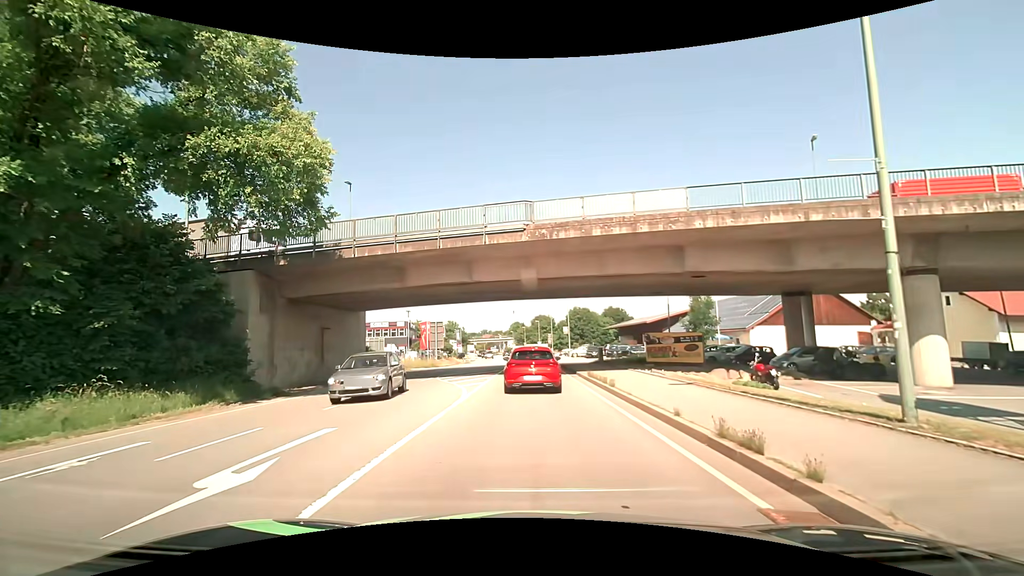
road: primary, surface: asphalt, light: Day
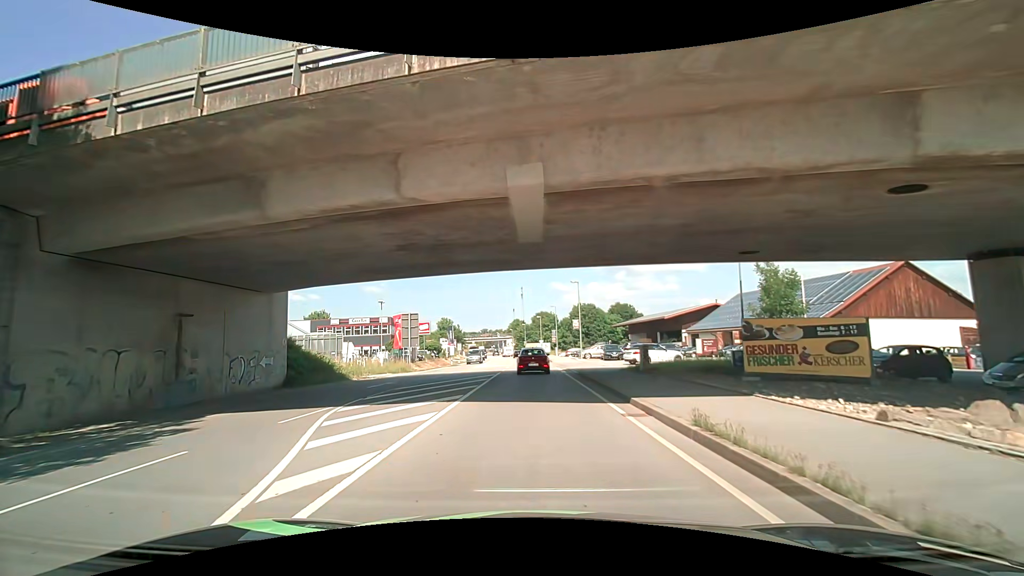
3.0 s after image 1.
(+0.1, +14.6) m; 0°
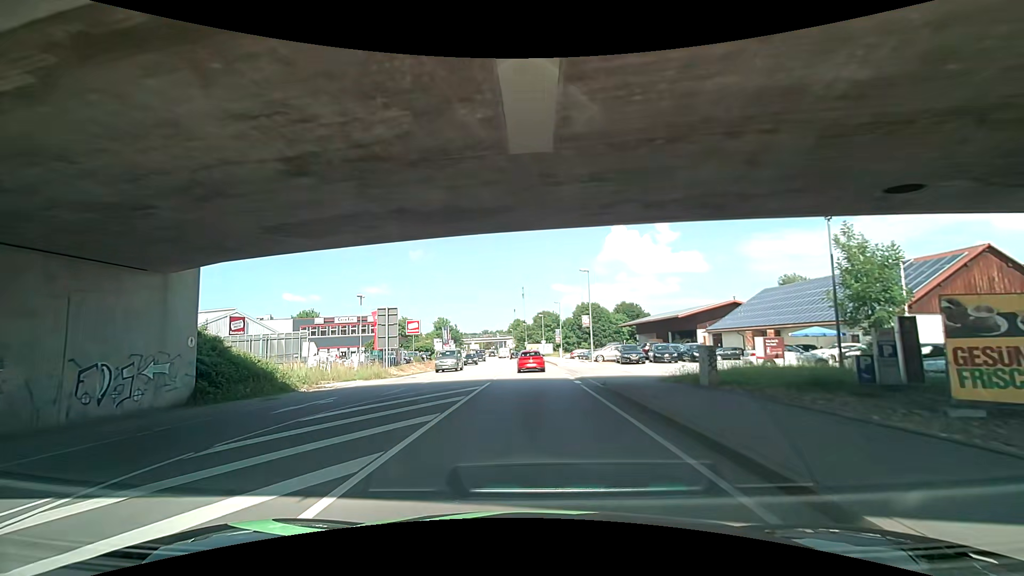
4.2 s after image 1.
(0.0, +8.3) m; +1°
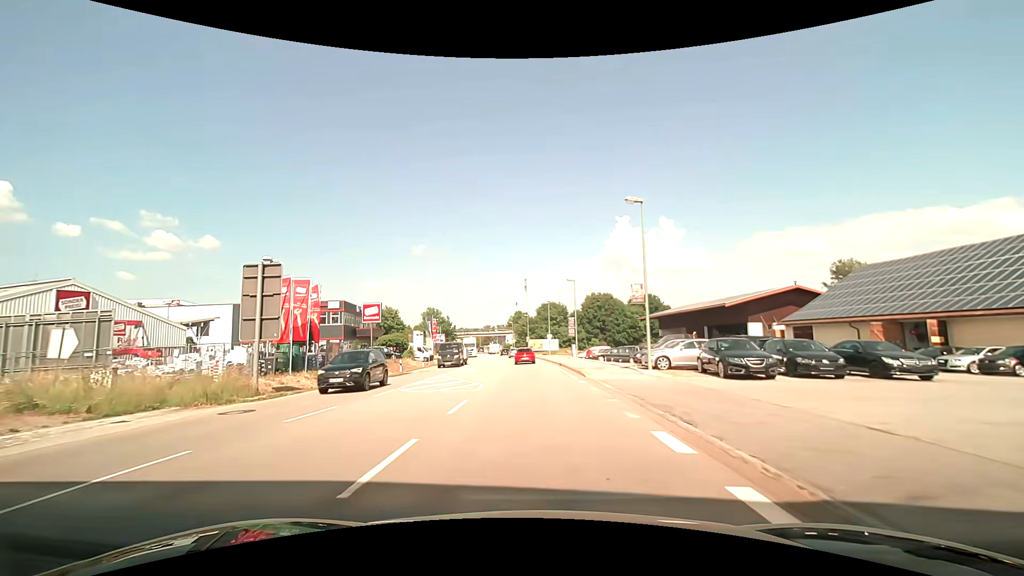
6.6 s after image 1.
(-0.2, +20.1) m; -1°
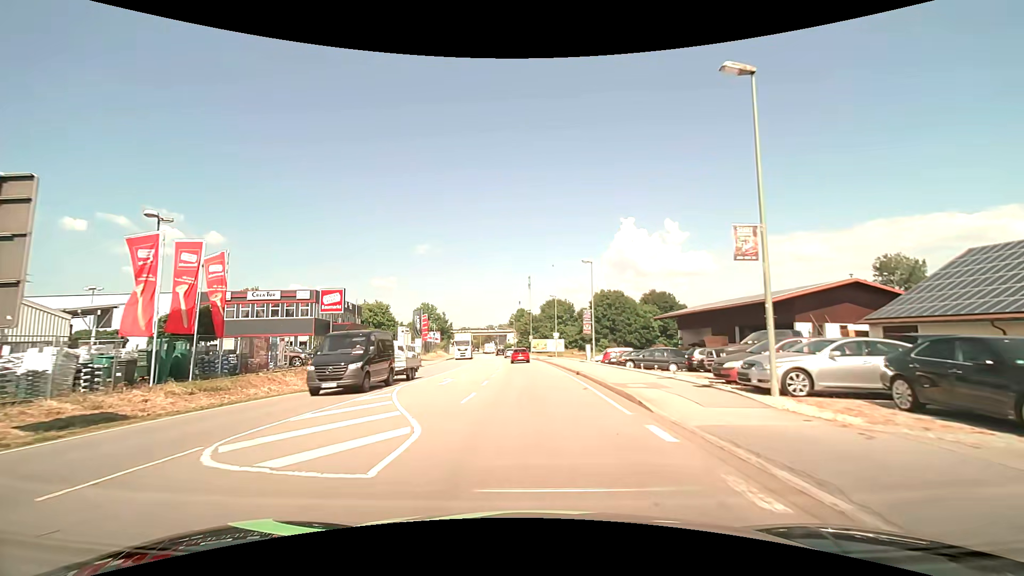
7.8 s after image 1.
(0.0, +11.4) m; 0°
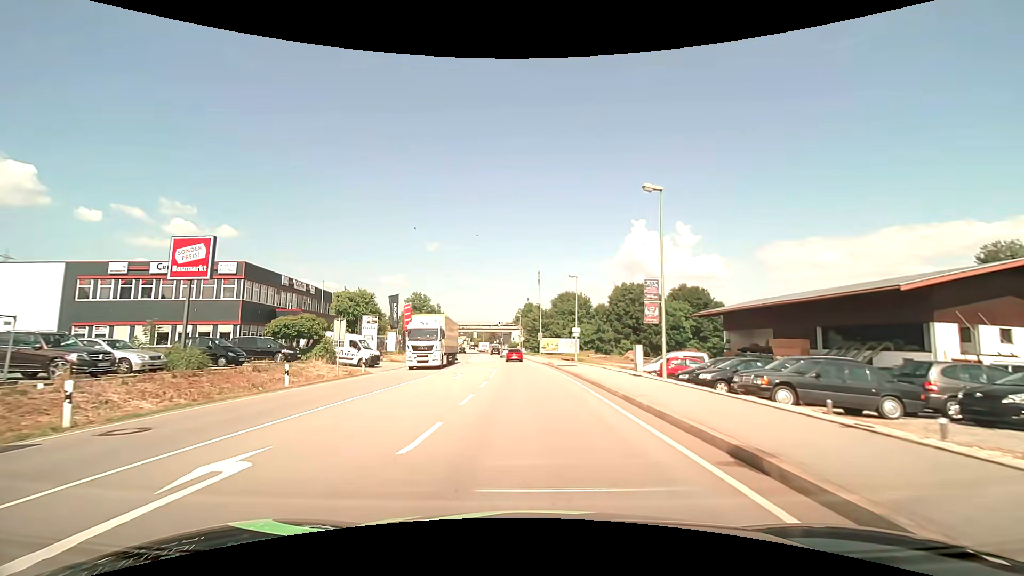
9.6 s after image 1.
(-0.1, +18.3) m; -1°
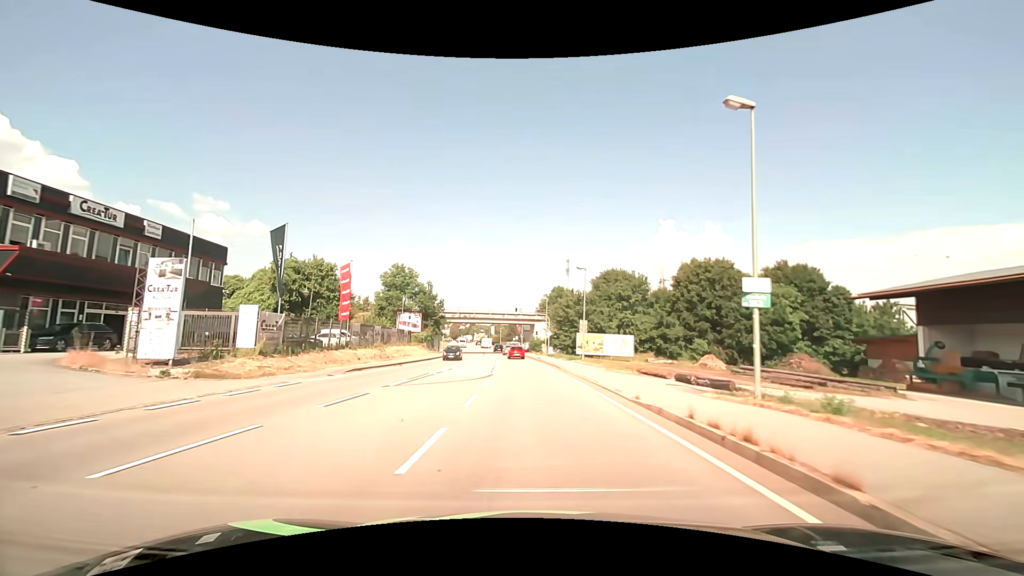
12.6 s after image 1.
(-0.8, +32.9) m; -3°
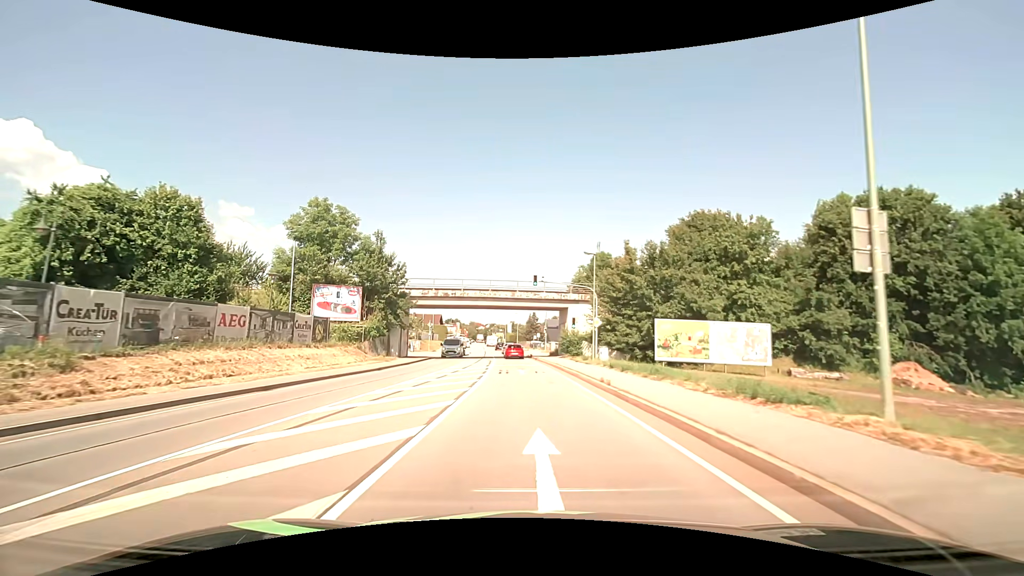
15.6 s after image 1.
(-0.7, +33.7) m; -3°
(0, +10) (0, +20) (-1, +30) (-1, +40) (-2, +50) (-3, +60) (-4, +70) (-5, +80) (-6, +90) (-7, +100) m
